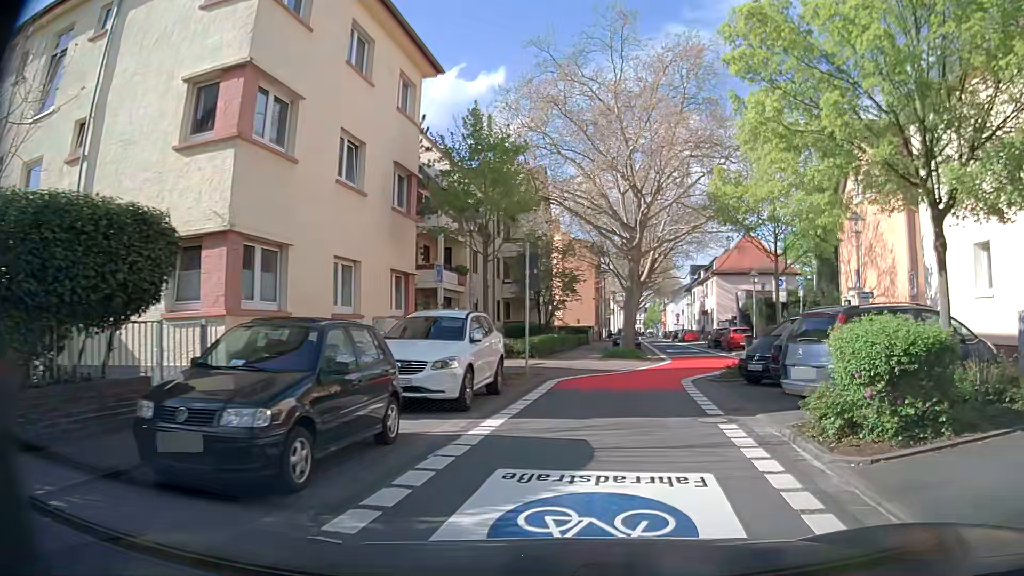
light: Day
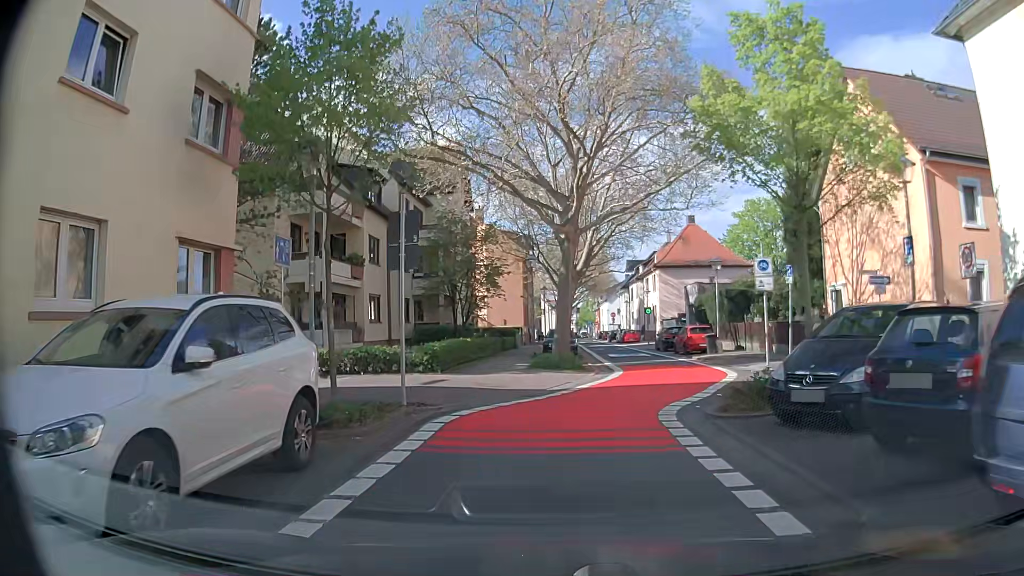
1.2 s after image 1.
(+0.4, +7.3) m; +3°
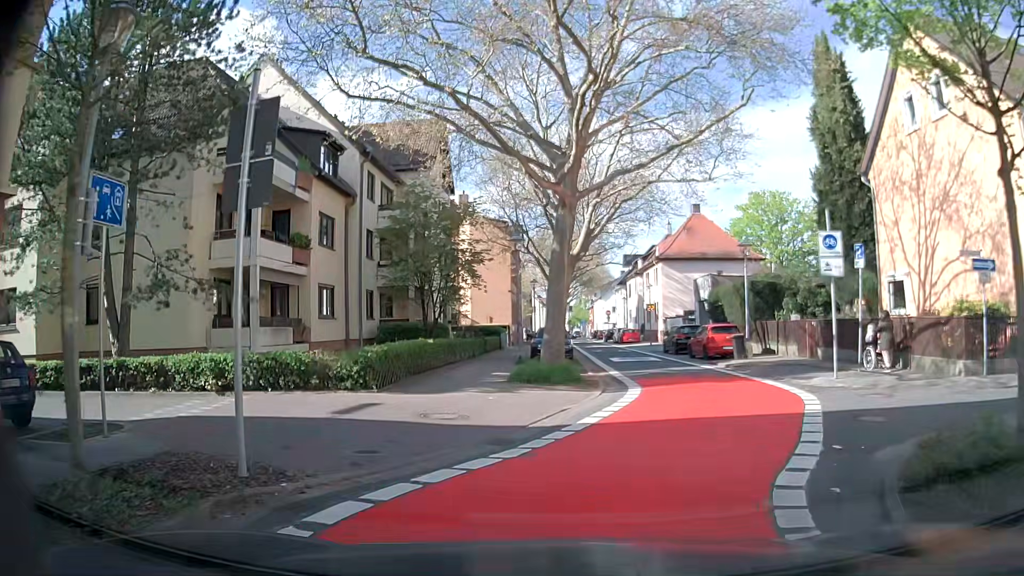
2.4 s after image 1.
(+0.2, +6.1) m; +3°
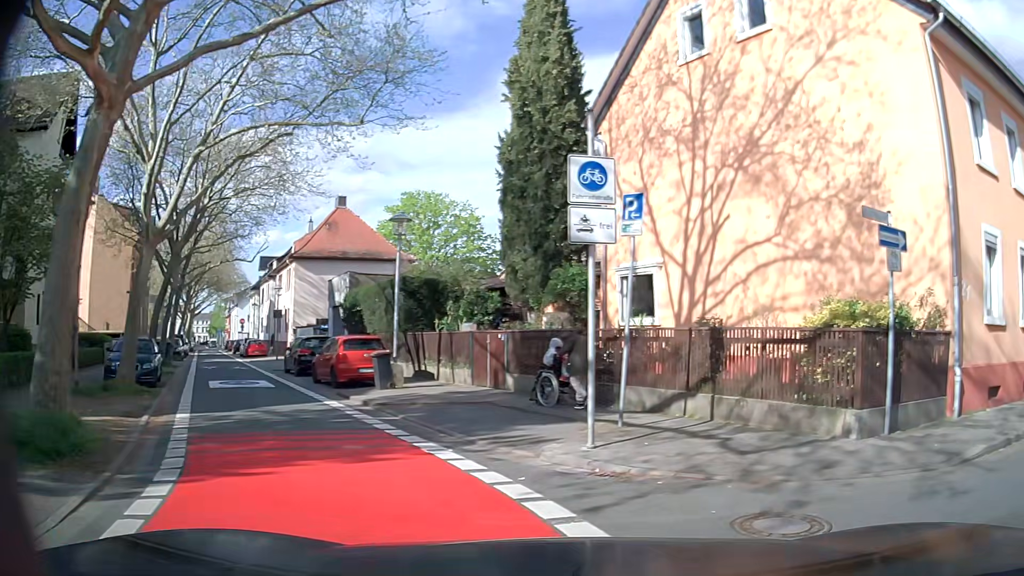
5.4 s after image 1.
(+0.9, +8.4) m; +28°
